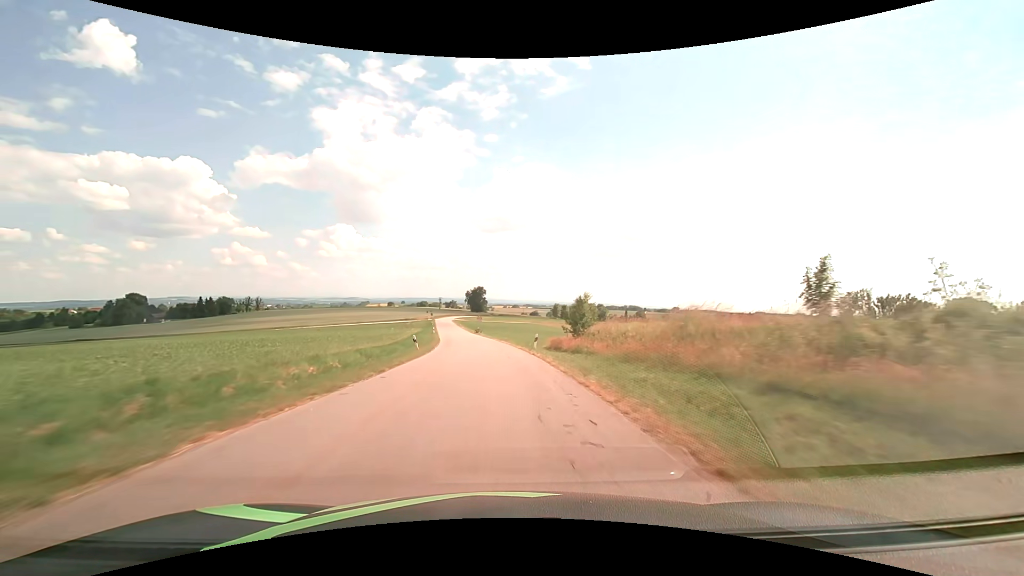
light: Day
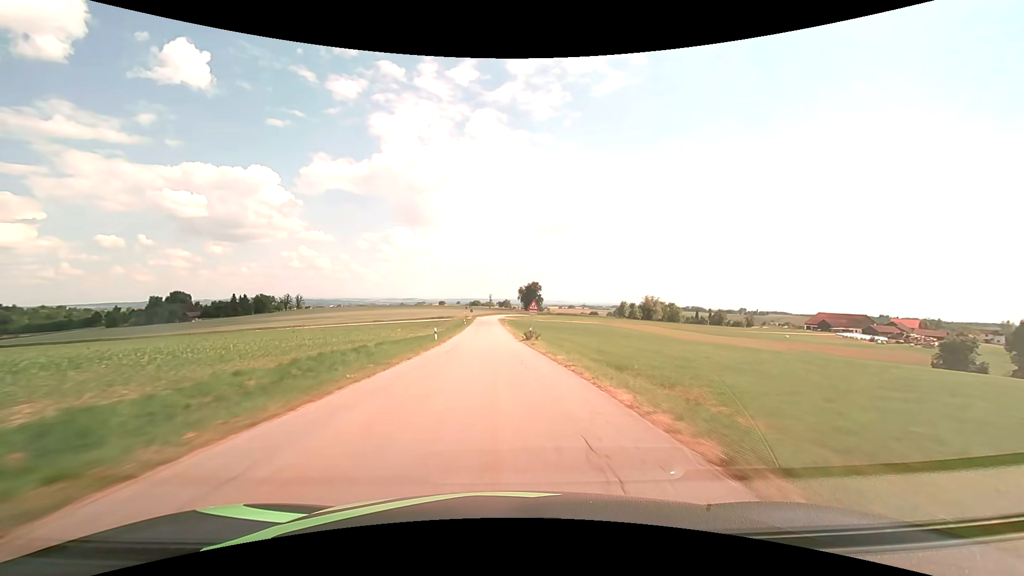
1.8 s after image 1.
(-2.3, +42.8) m; -6°
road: tertiary
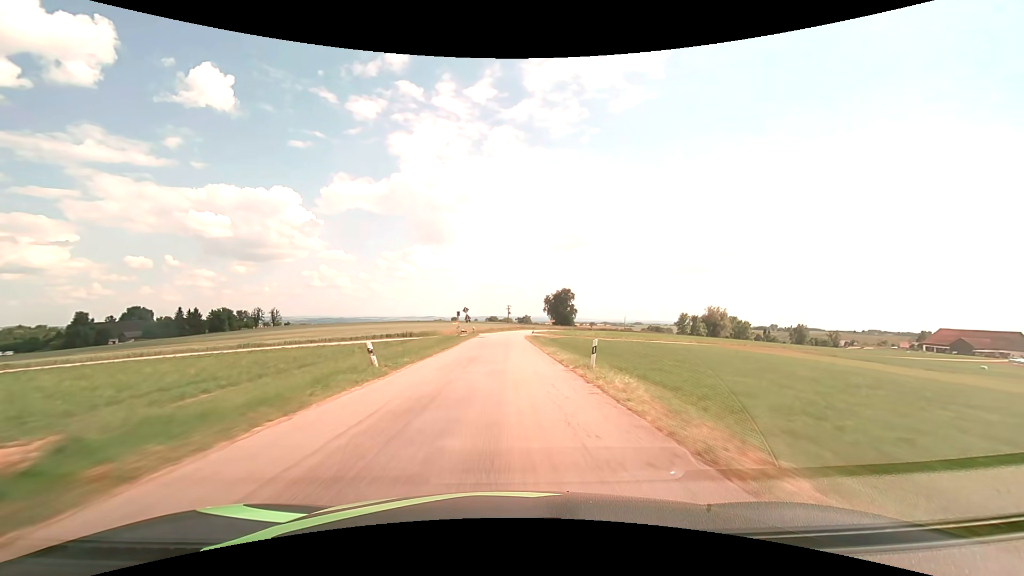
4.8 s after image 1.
(-2.8, +70.8) m; -2°
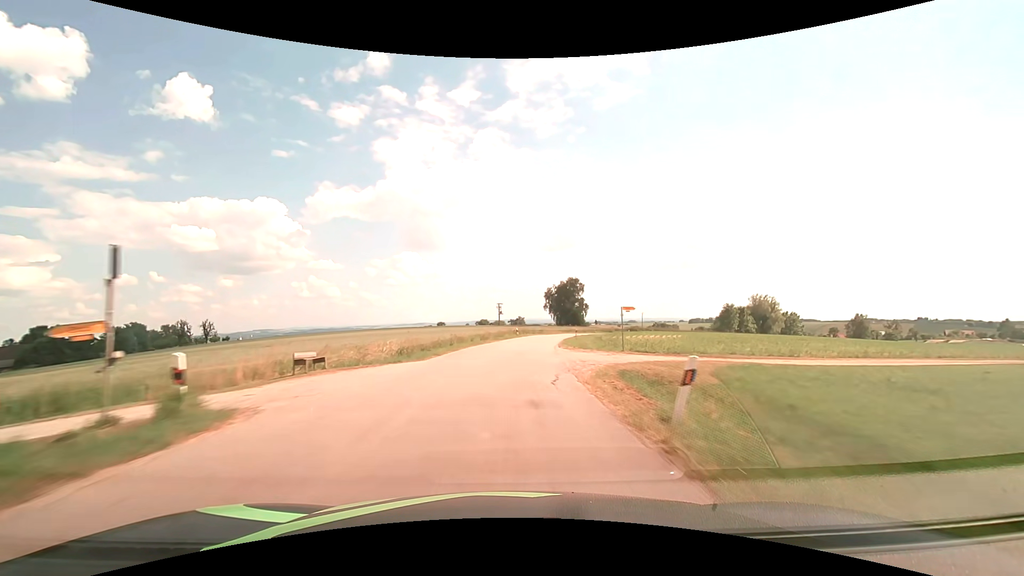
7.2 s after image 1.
(+0.4, +55.9) m; +1°
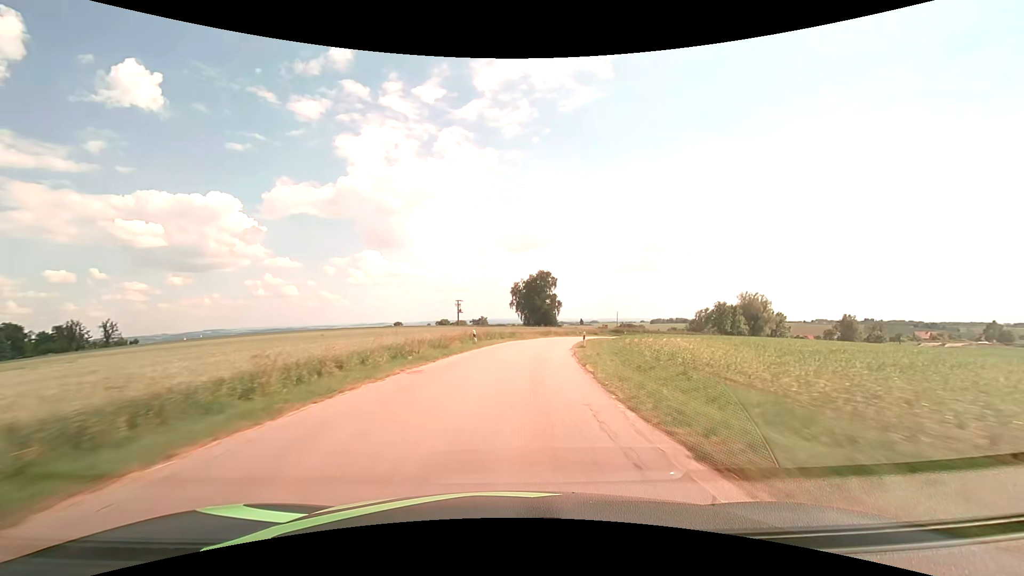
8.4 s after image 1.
(+0.7, +26.5) m; +4°
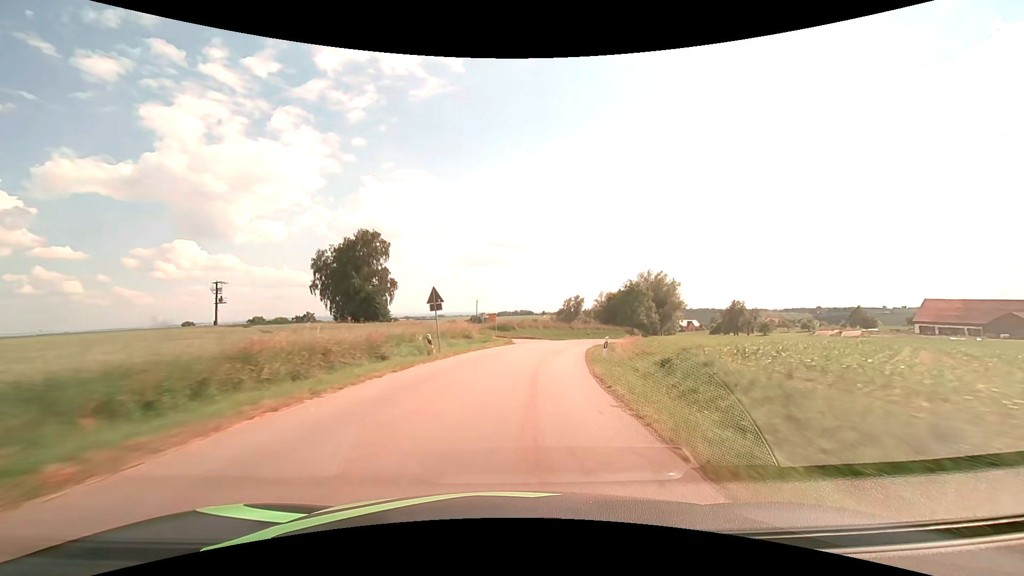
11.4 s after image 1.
(+8.0, +60.4) m; +17°
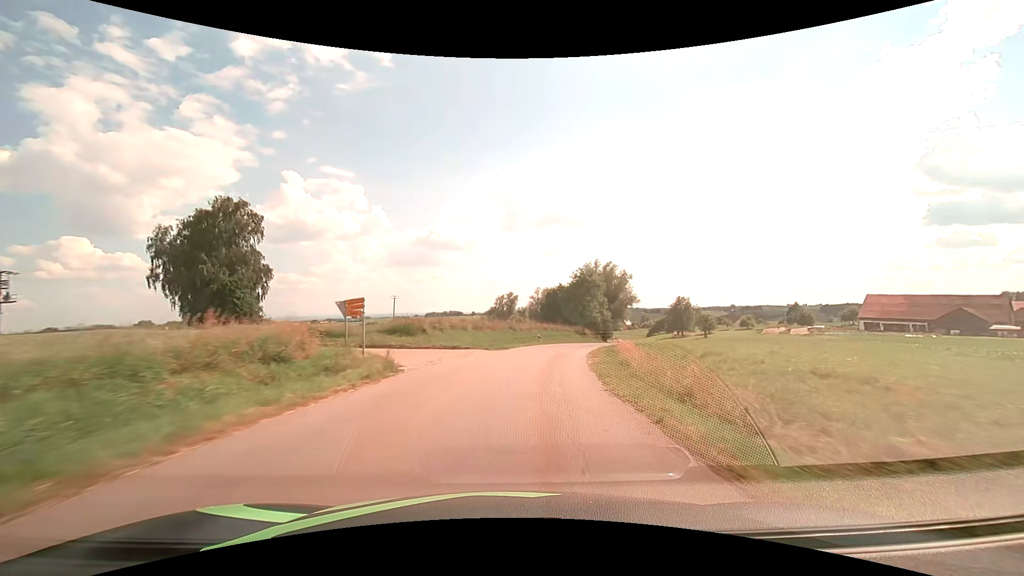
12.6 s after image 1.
(+1.3, +22.7) m; +7°
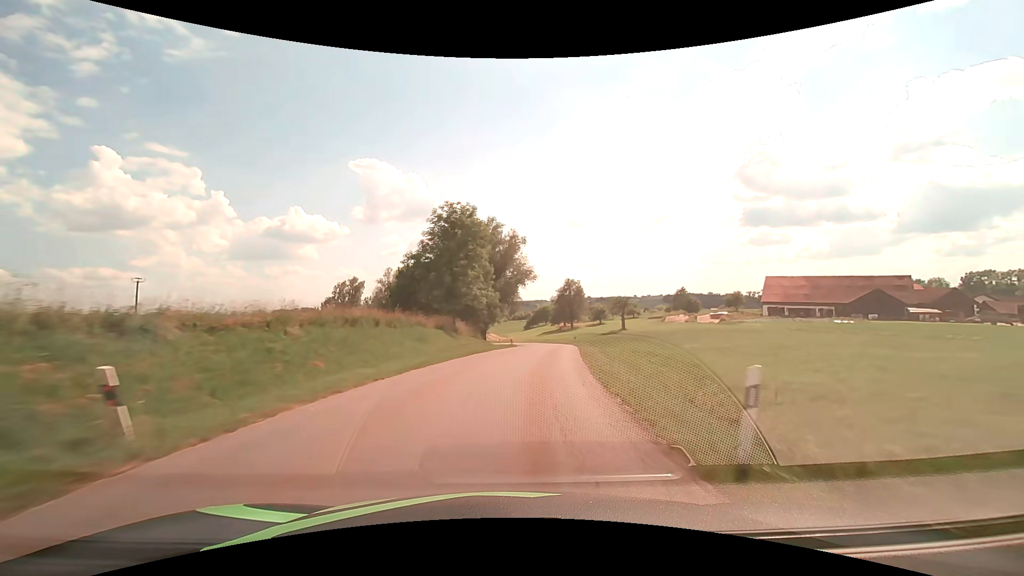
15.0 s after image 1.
(+6.1, +41.9) m; +15°
(0, +10) (+1, +20) (+3, +30) (+4, +40) (+5, +50) (+6, +60) (+5, +70) (+4, +80) (+2, +89) (-1, +99) m
